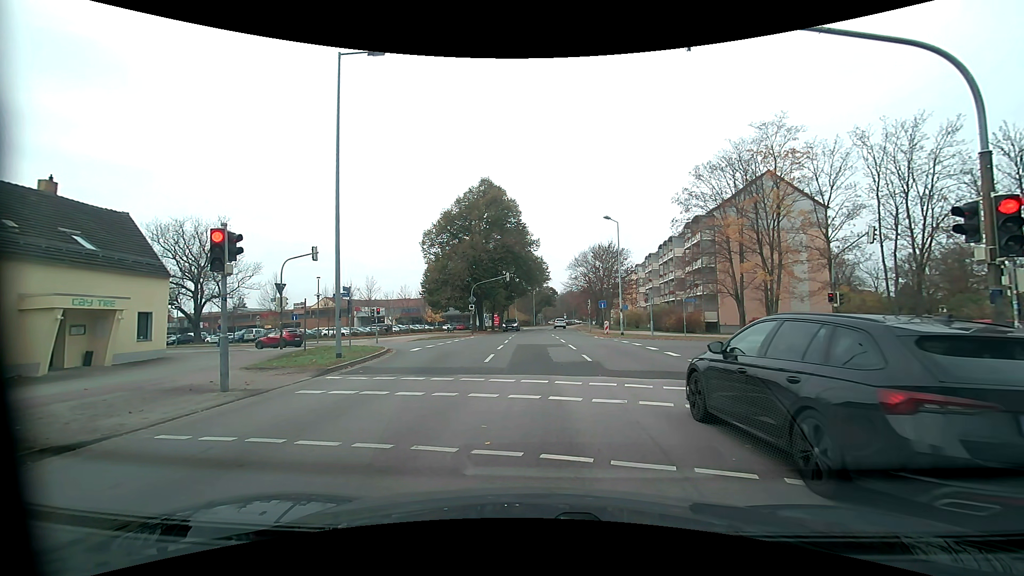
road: residential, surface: asphalt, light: Day
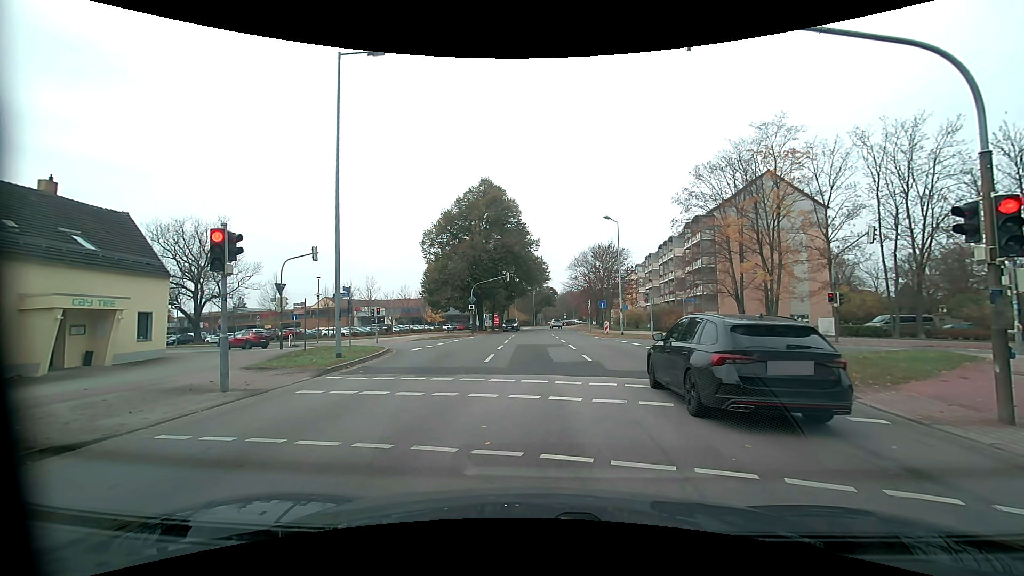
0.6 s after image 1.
(0.0, 0.0) m; 0°
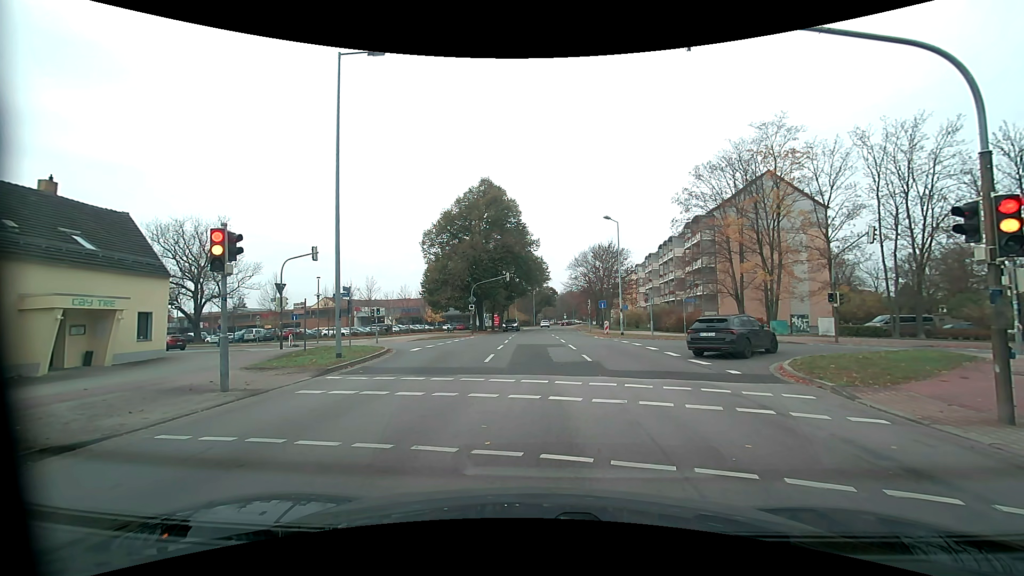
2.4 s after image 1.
(0.0, 0.0) m; 0°
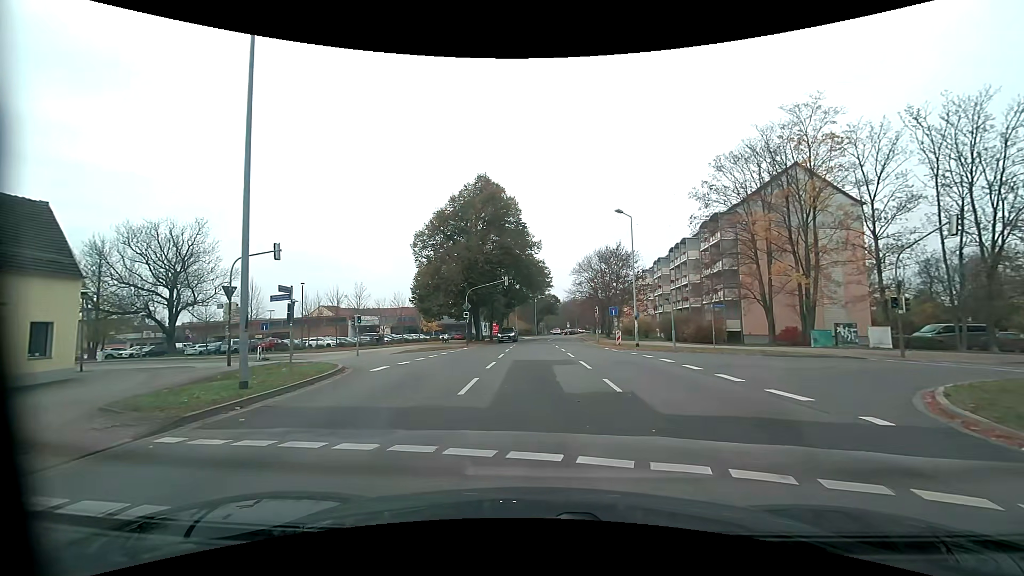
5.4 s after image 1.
(+0.1, +5.9) m; 0°
